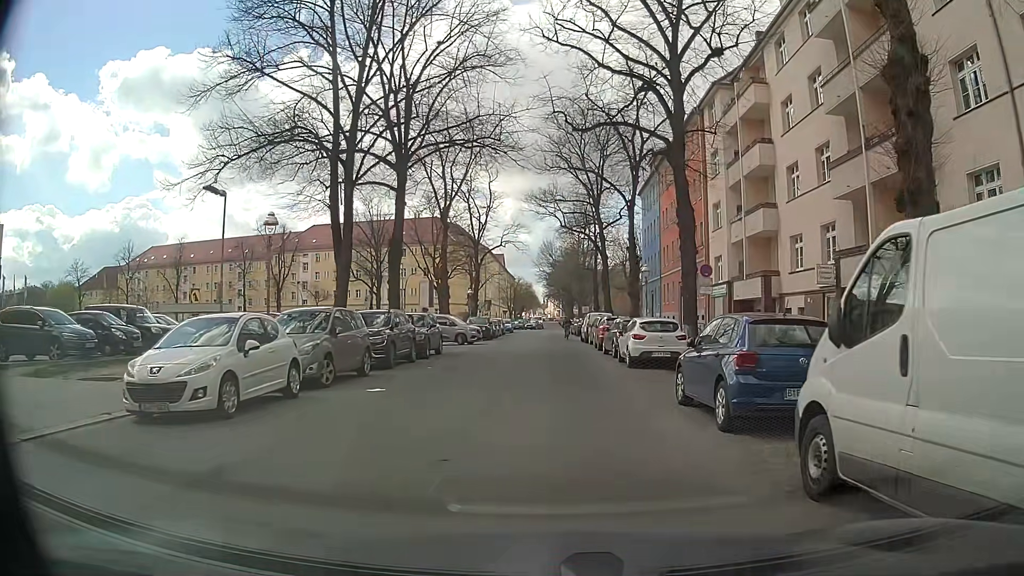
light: Day
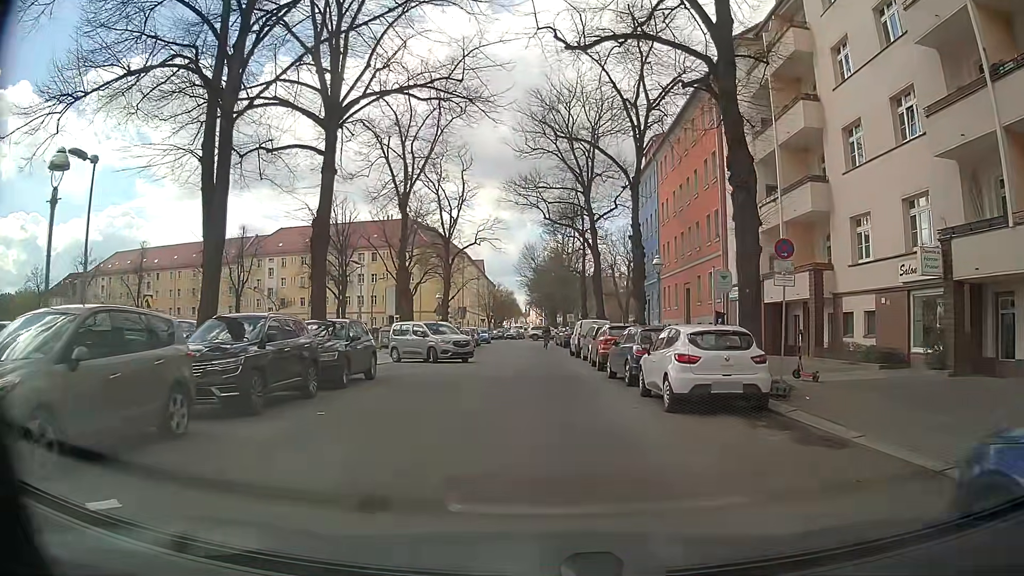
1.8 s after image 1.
(0.0, +8.2) m; +2°
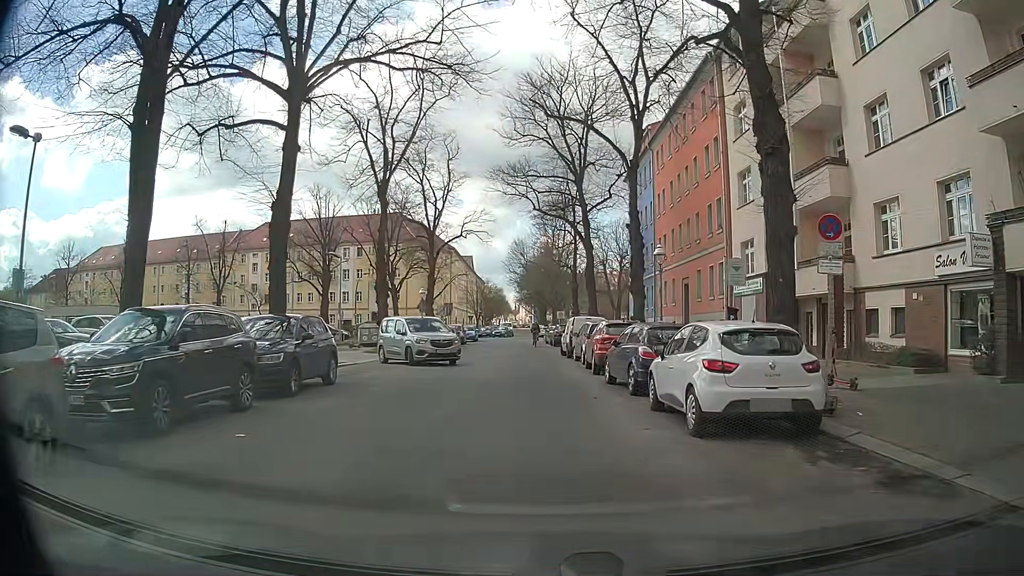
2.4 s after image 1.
(0.0, +2.7) m; 0°
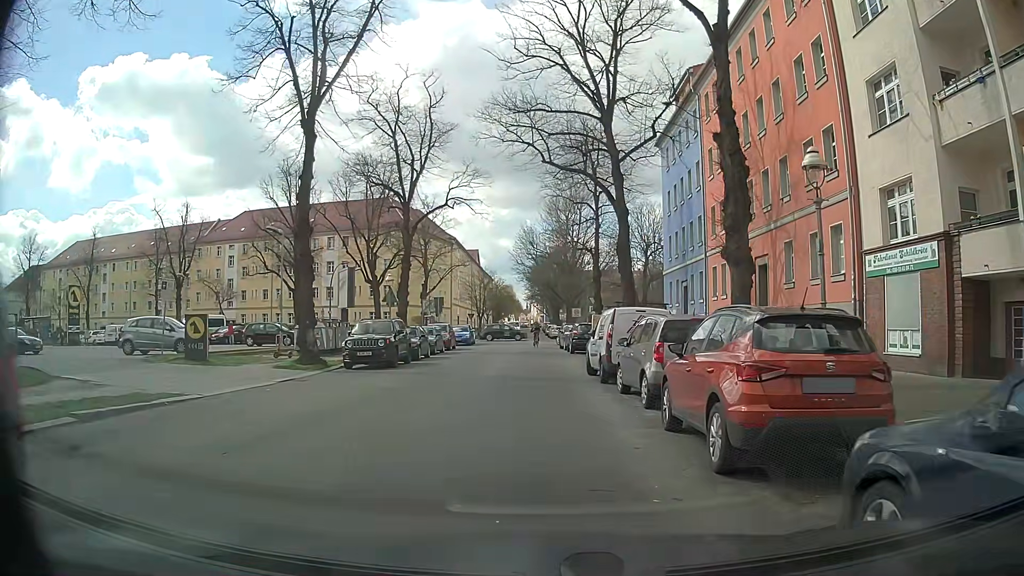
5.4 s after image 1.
(0.0, +12.9) m; +1°
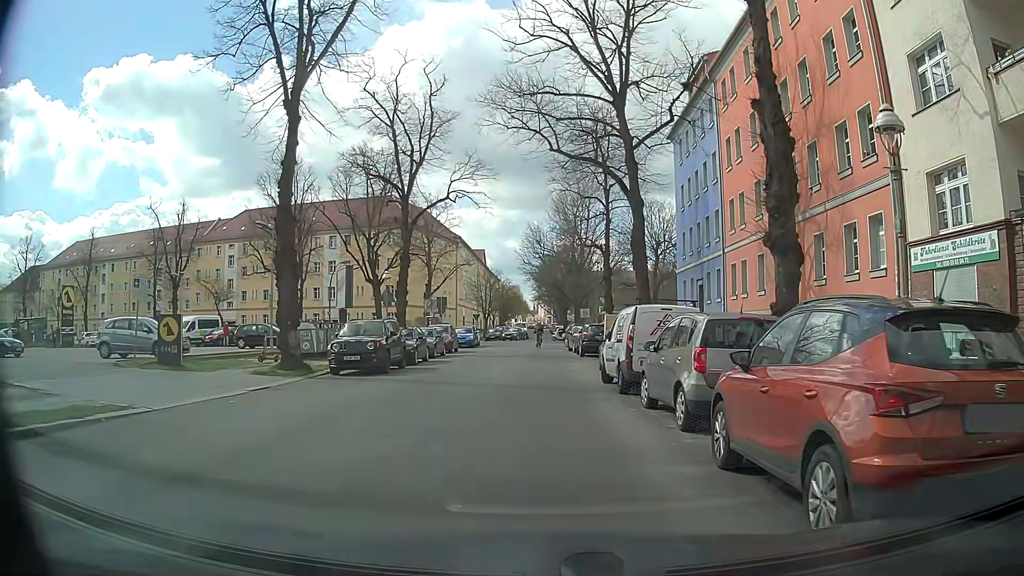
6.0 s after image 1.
(-0.1, +2.3) m; -1°
